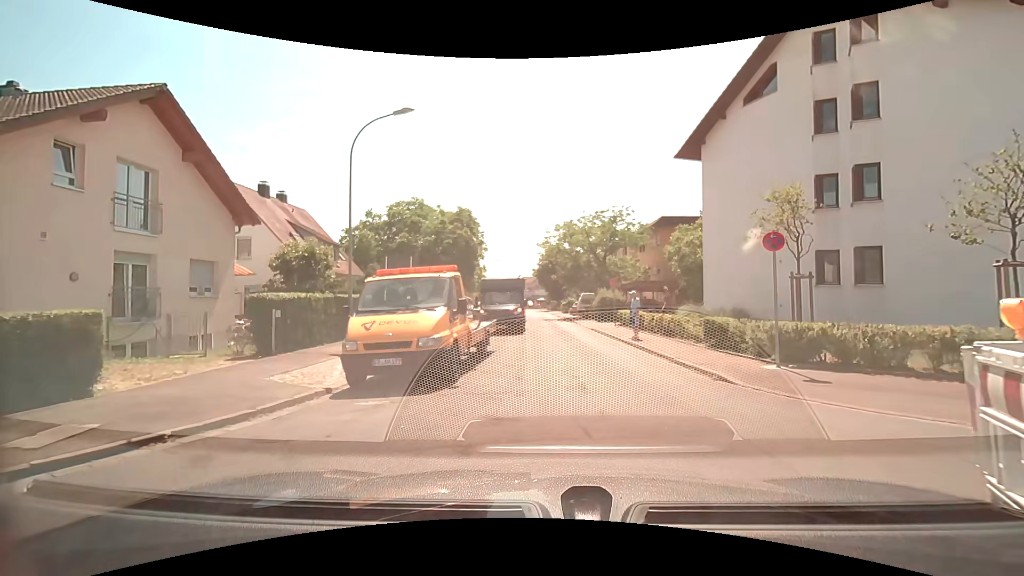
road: residential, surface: asphalt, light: Day
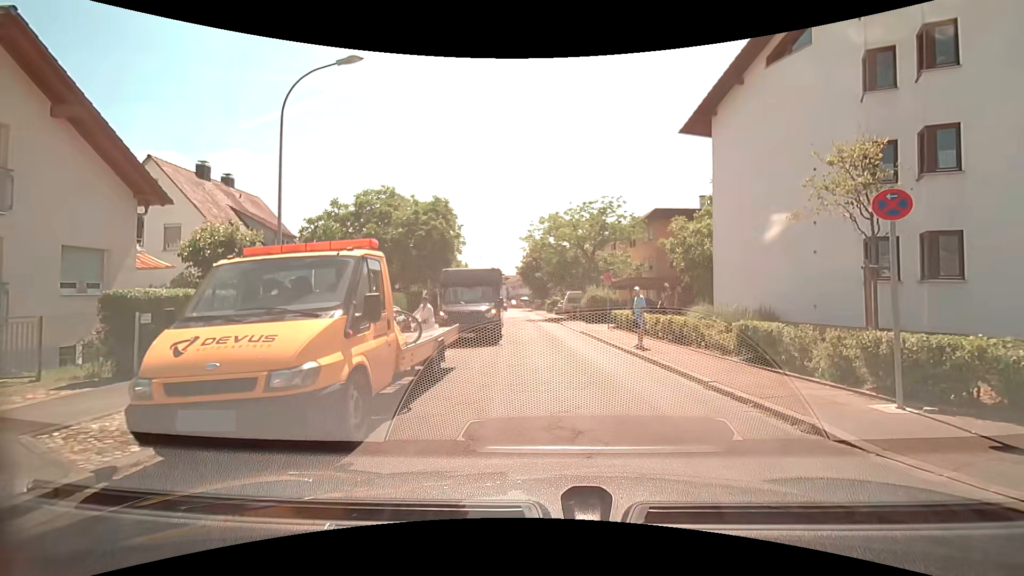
(+0.1, +3.9) m; +2°
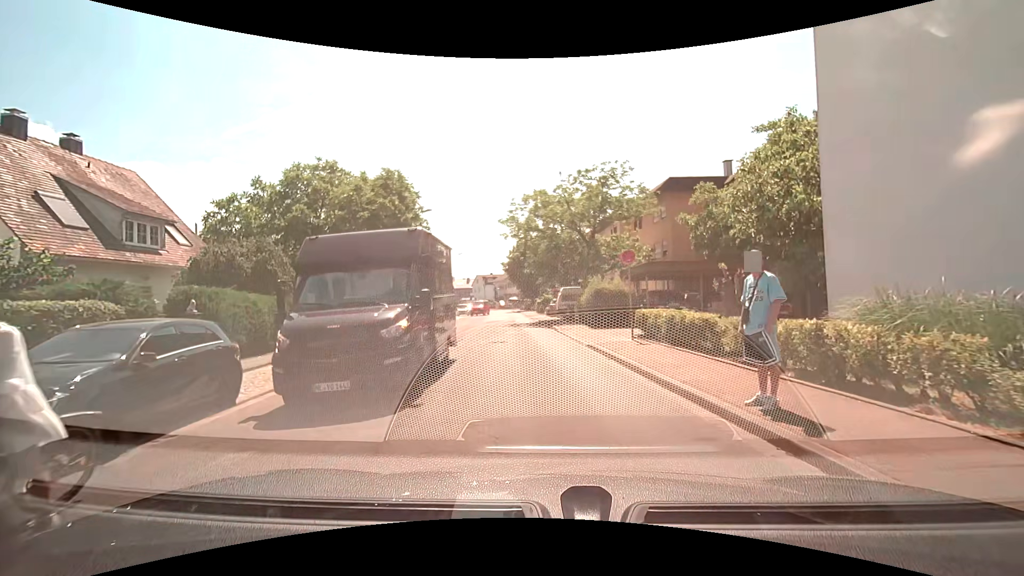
(+0.2, +9.4) m; 0°
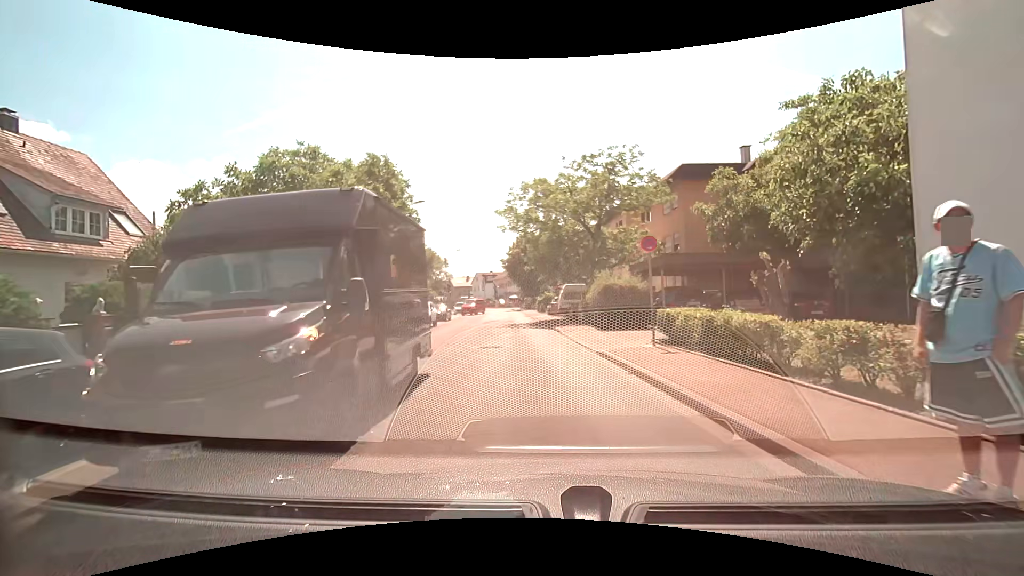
(0.0, +2.8) m; 0°
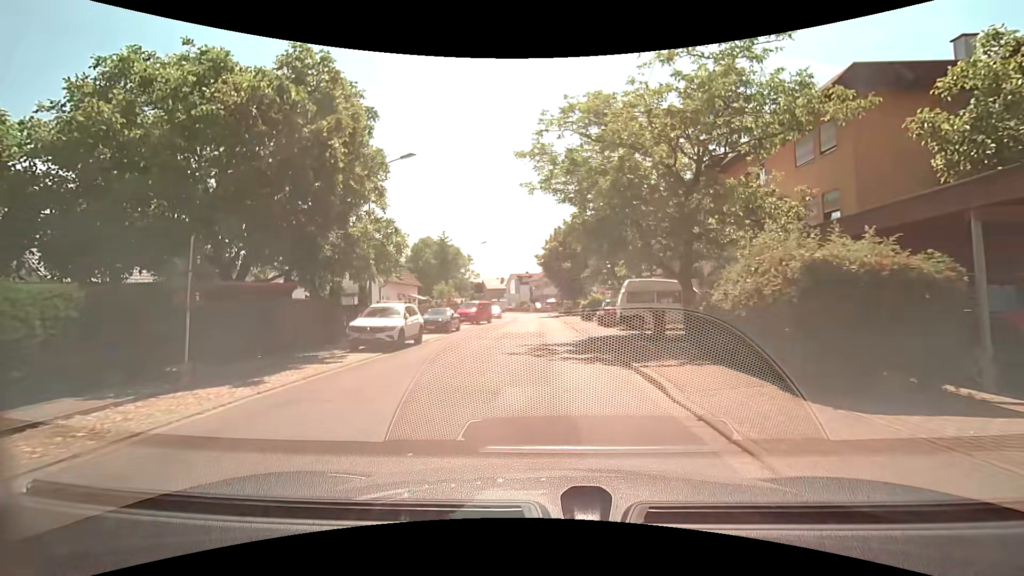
(-0.4, +13.0) m; -5°
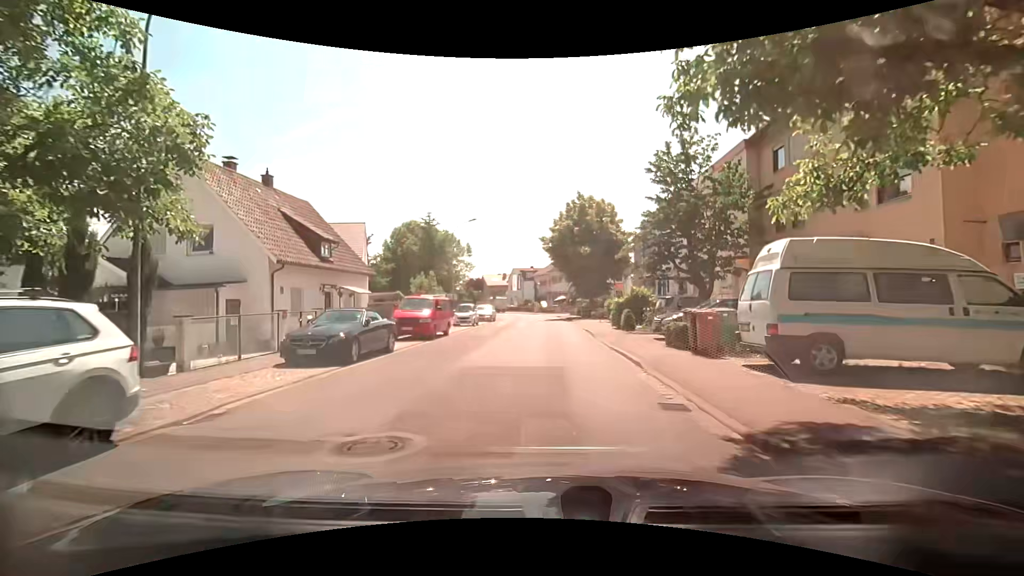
(0.0, +15.1) m; +1°
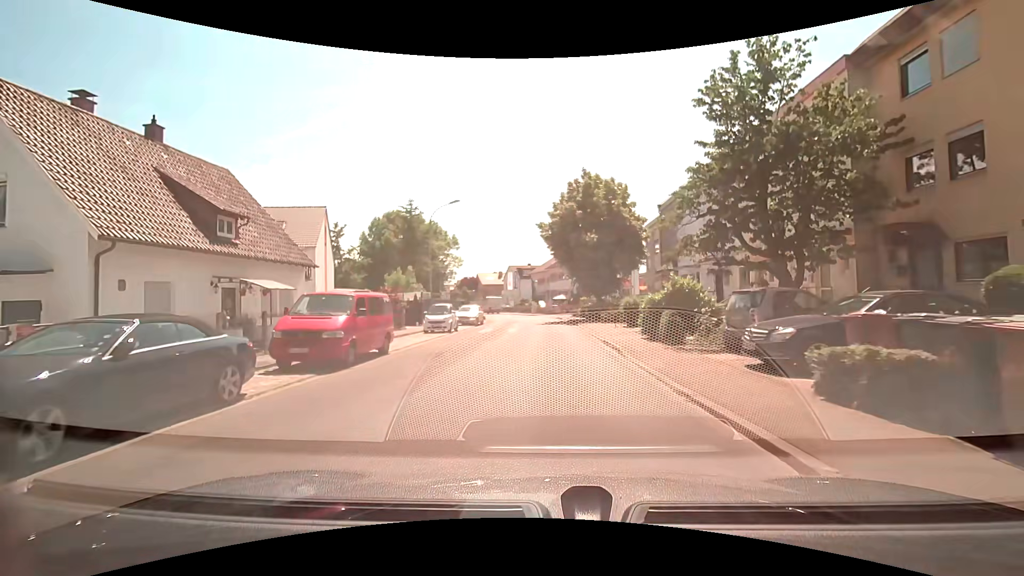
(-0.1, +8.2) m; -1°
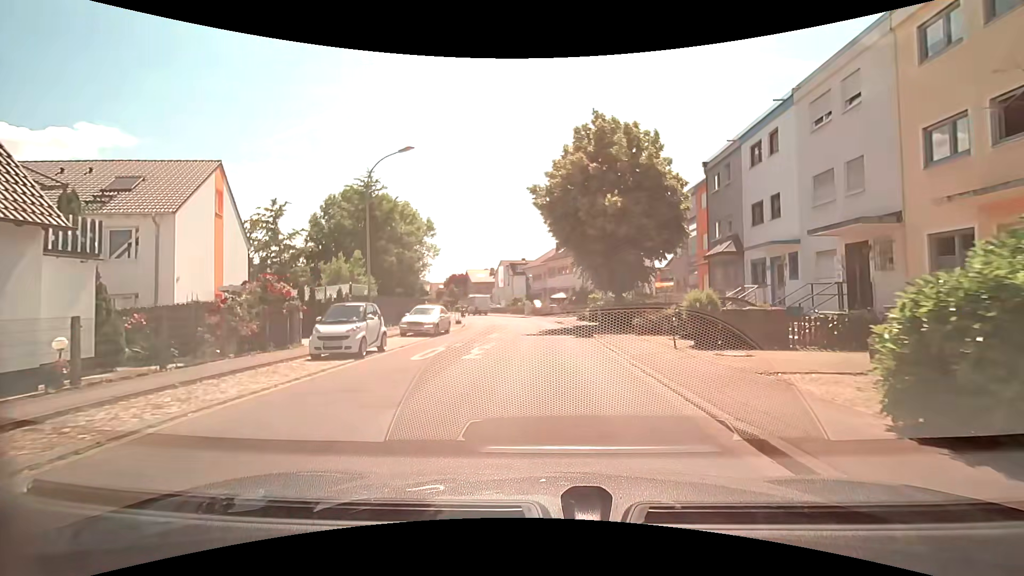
(+0.2, +12.5) m; +1°
(0, +10) (0, +20) (0, +30) (-1, +40) (-3, +50) (-6, +59) (-10, +68) (-14, +78) (-16, +87) (-20, +97) m
